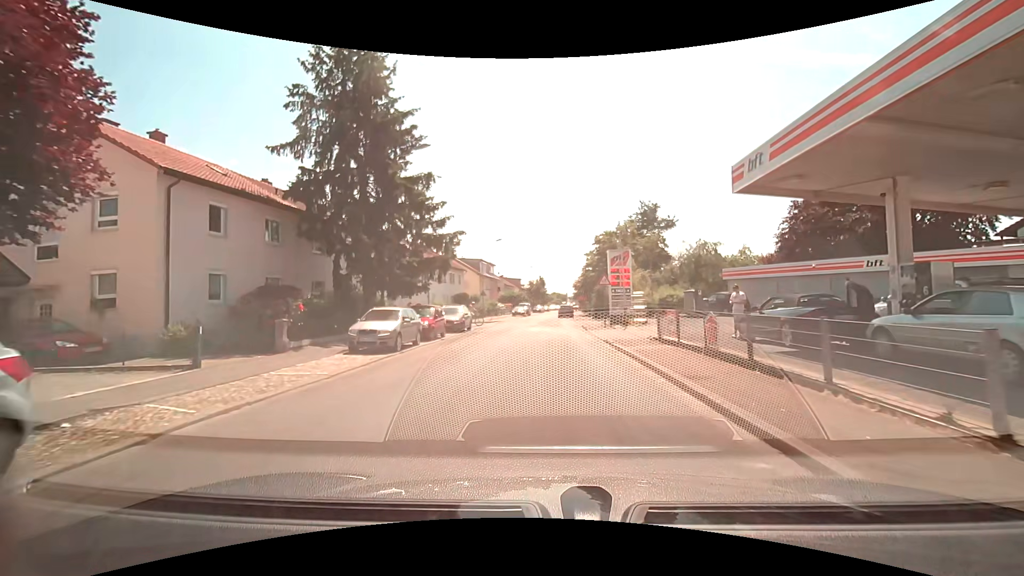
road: residential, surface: asphalt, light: Day
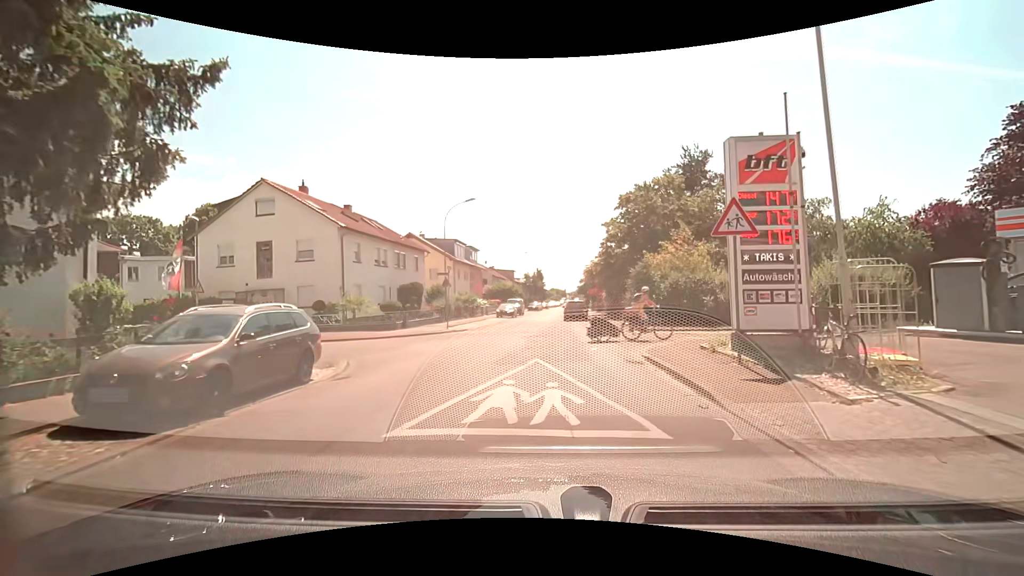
(0.0, +20.7) m; 0°
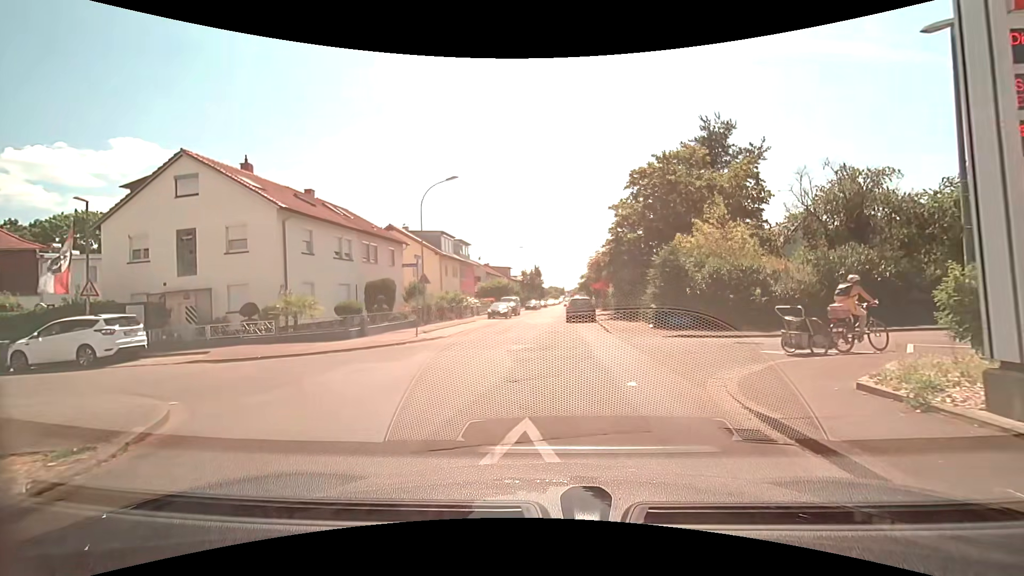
(+0.1, +6.1) m; +1°
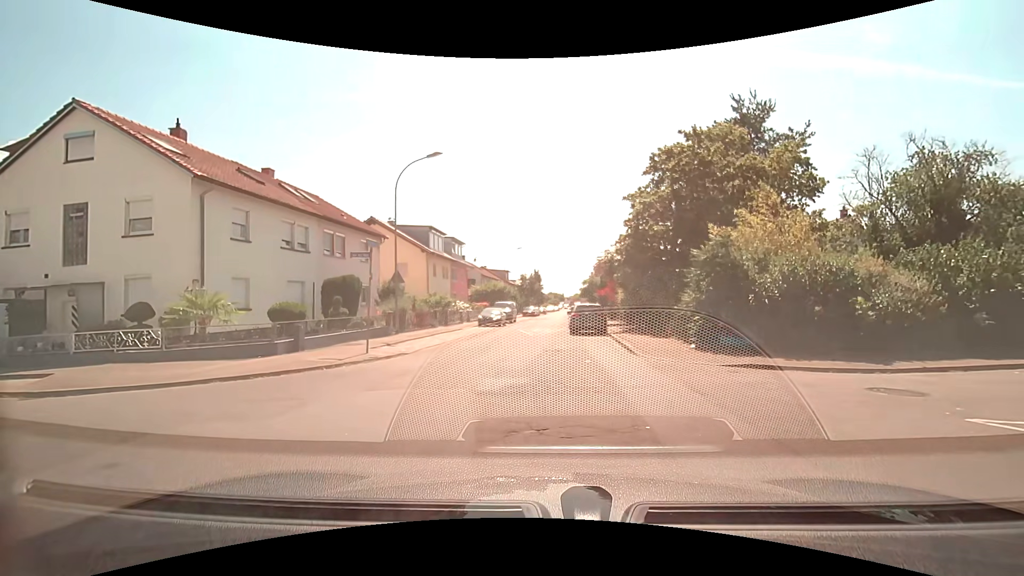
(-0.1, +5.5) m; +1°
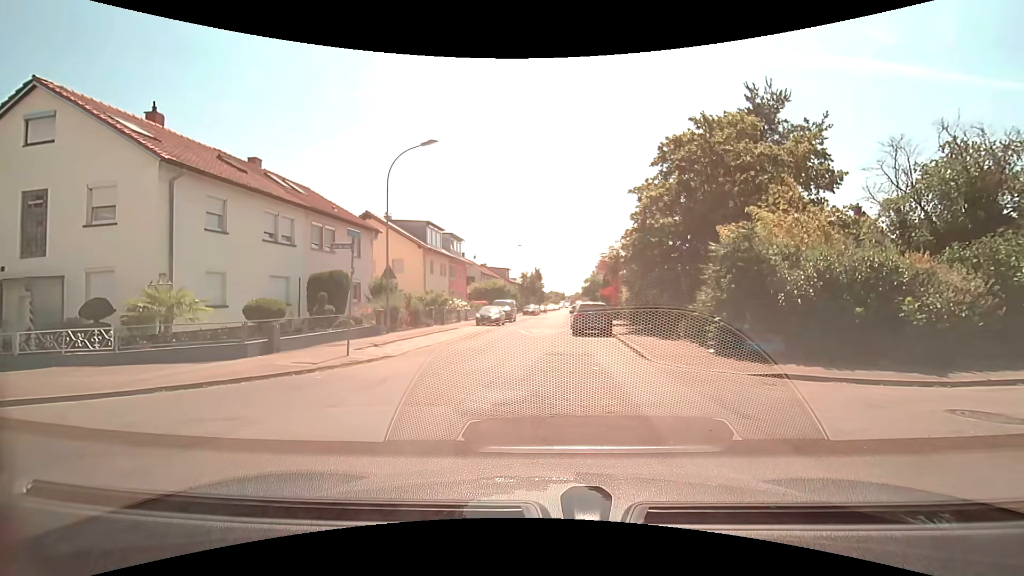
(0.0, +1.5) m; -2°
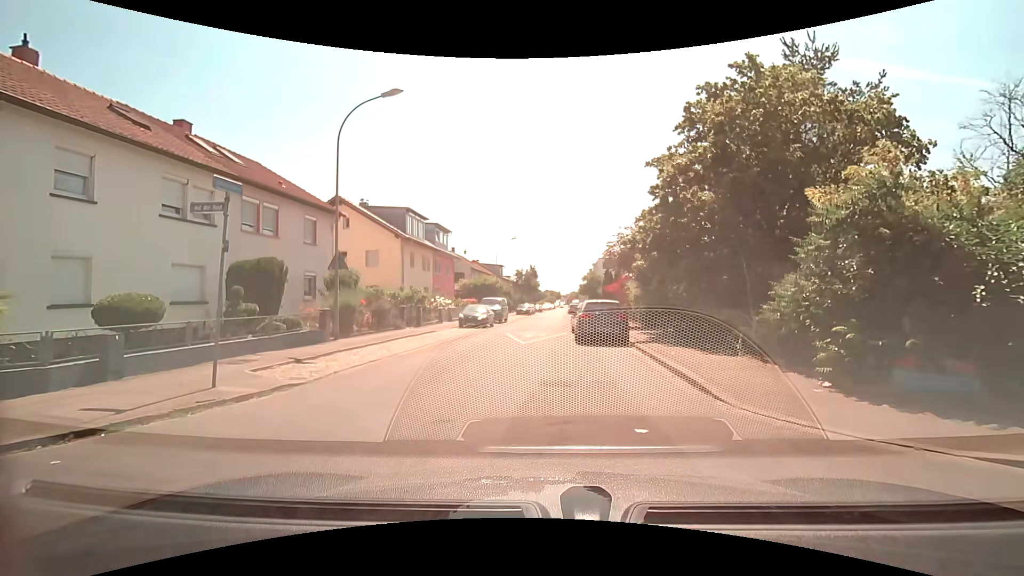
(+0.1, +5.4) m; 0°
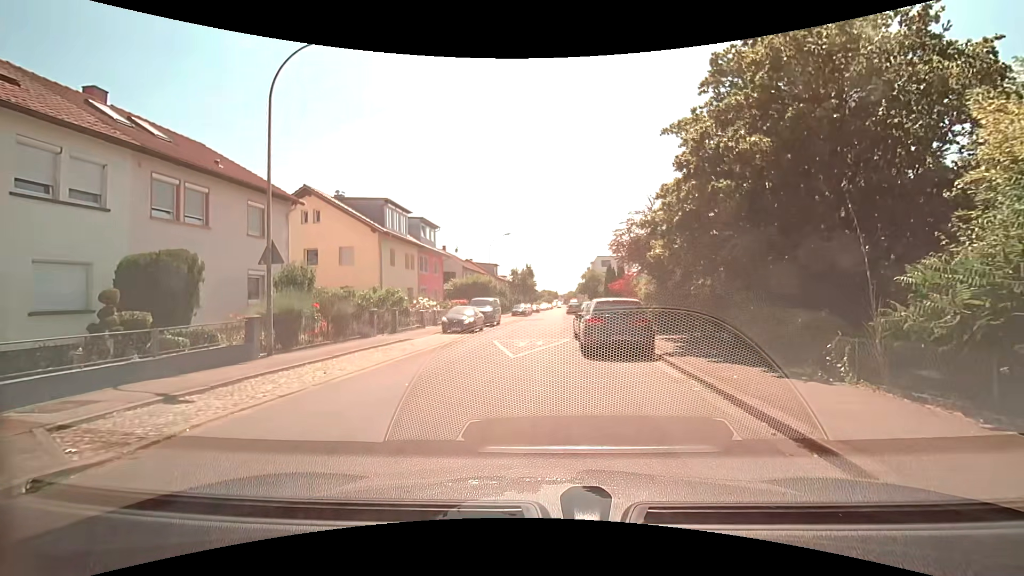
(+0.1, +4.2) m; +1°
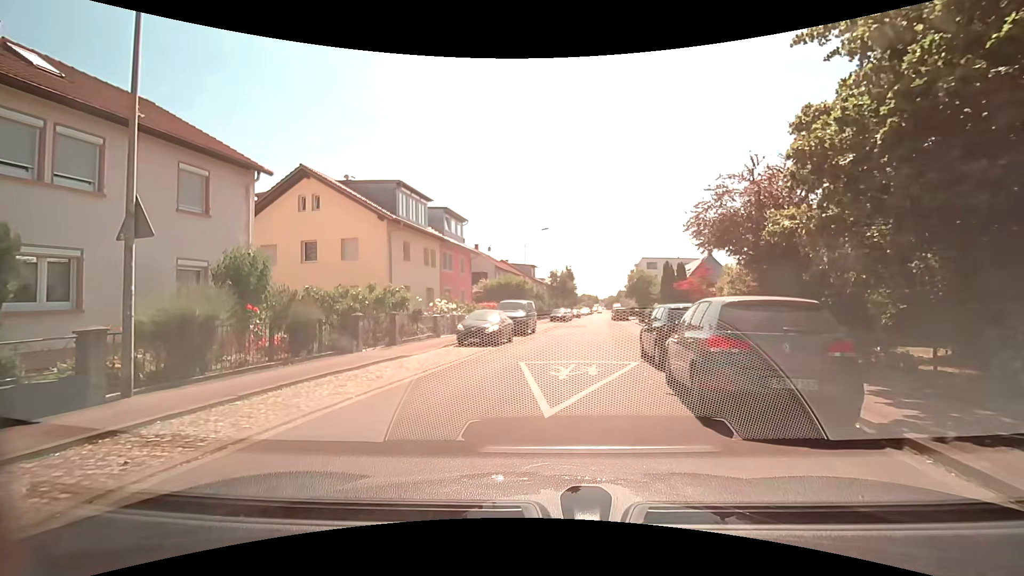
(-0.3, +6.4) m; -6°
